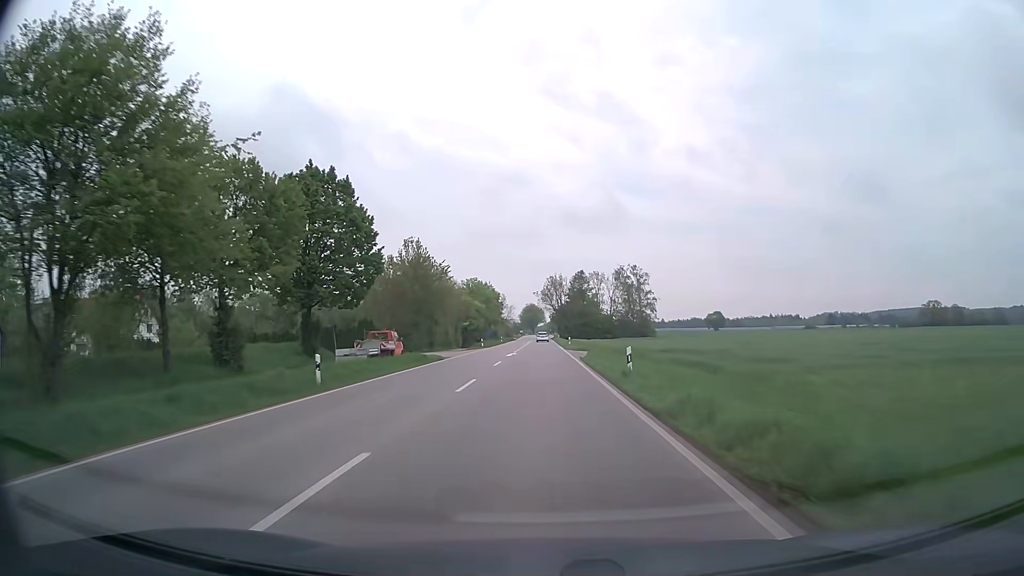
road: secondary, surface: asphalt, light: Day
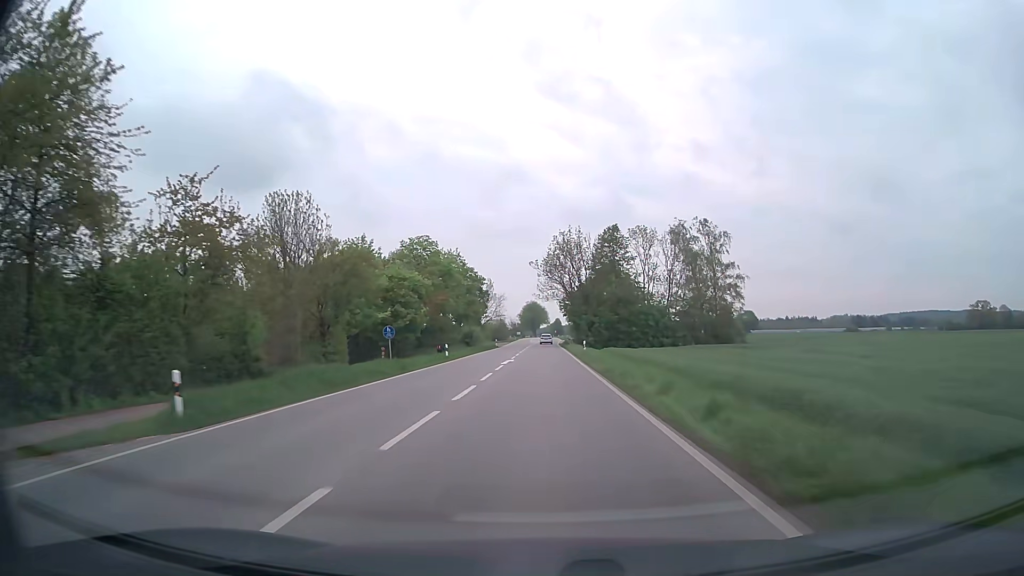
(-0.1, +62.1) m; 0°
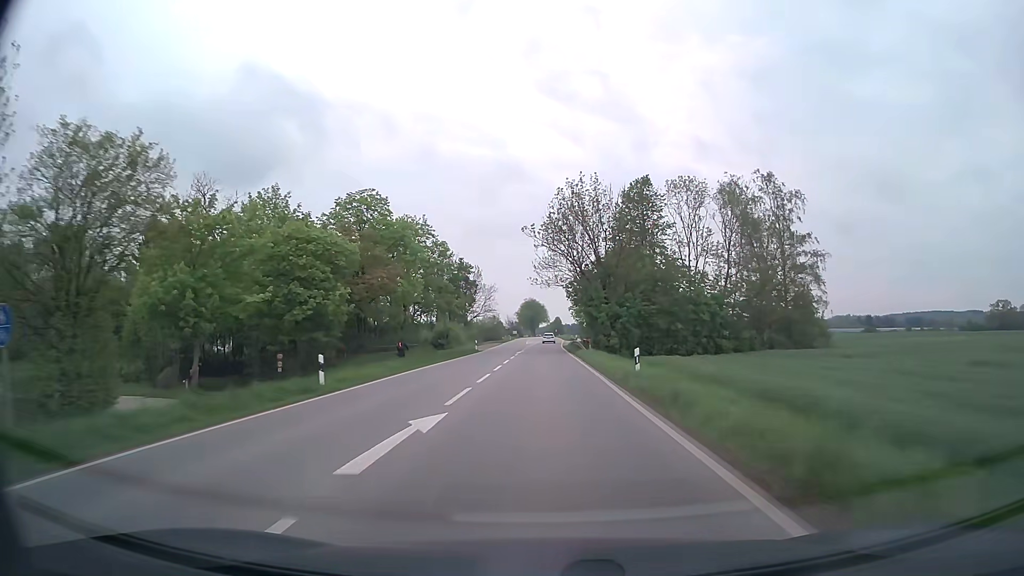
(0.0, +25.1) m; 0°
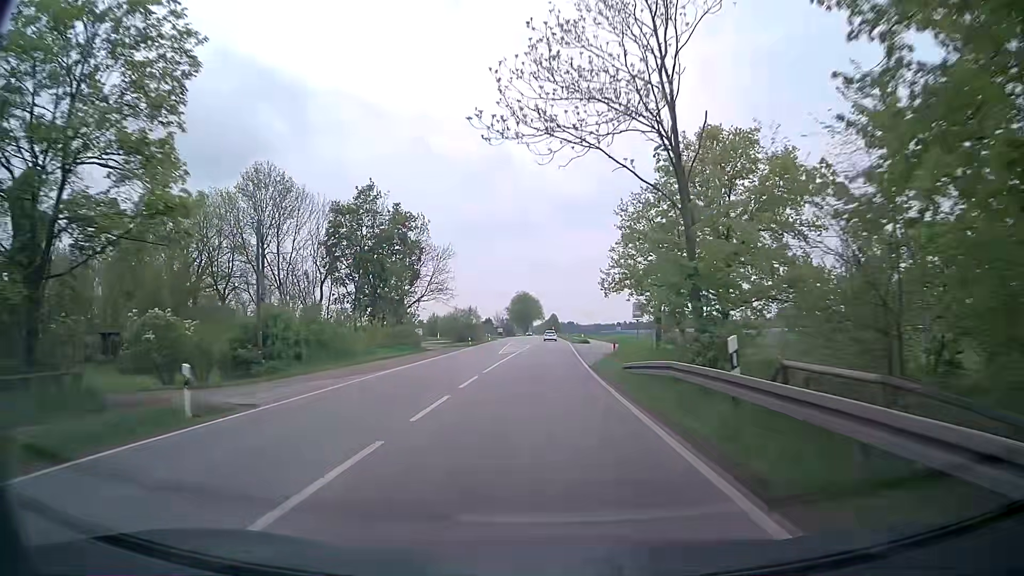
(+0.1, +50.7) m; 0°
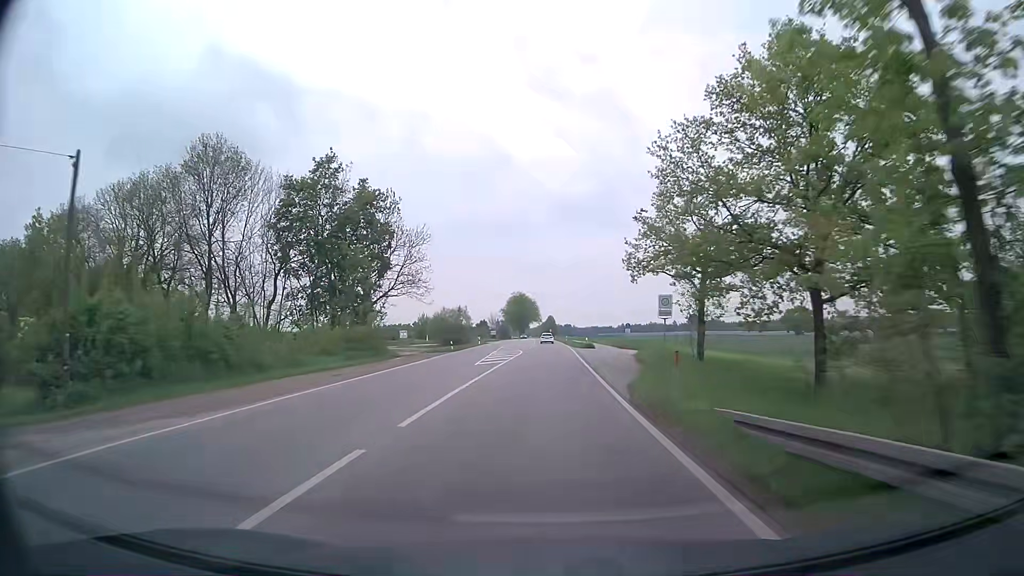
(+0.1, +12.7) m; +1°
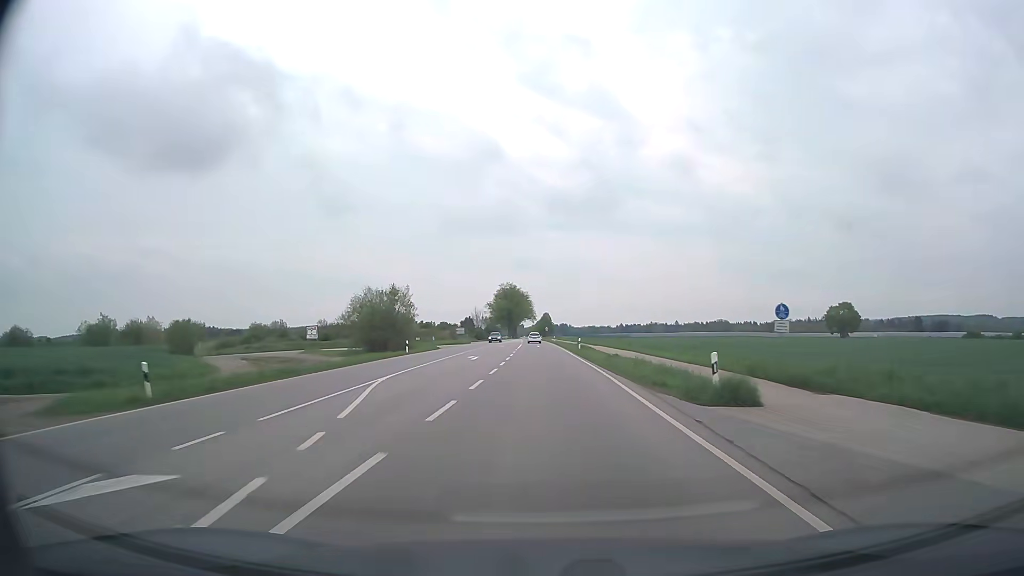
(+0.4, +50.8) m; 0°
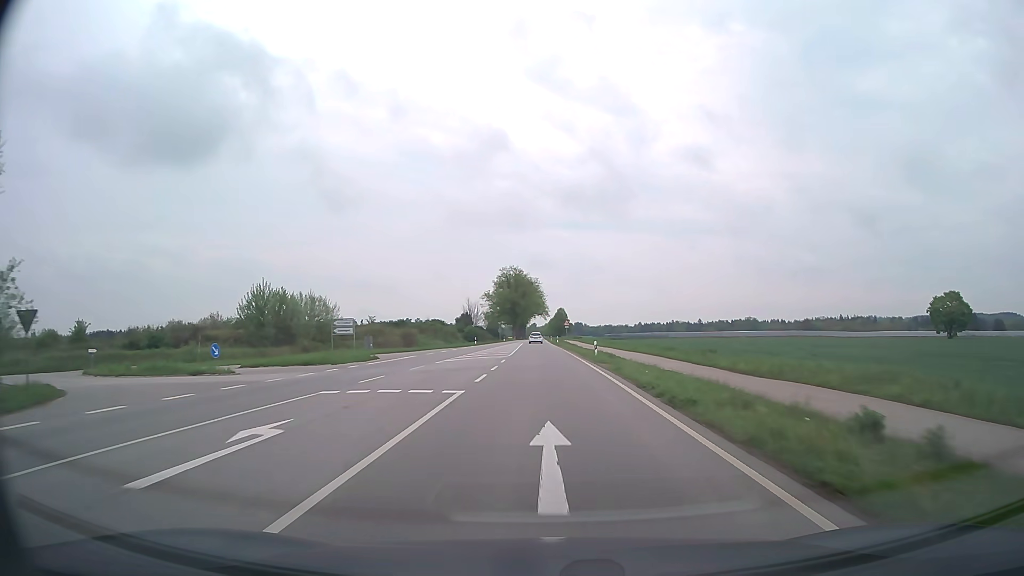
(-0.4, +63.6) m; -1°
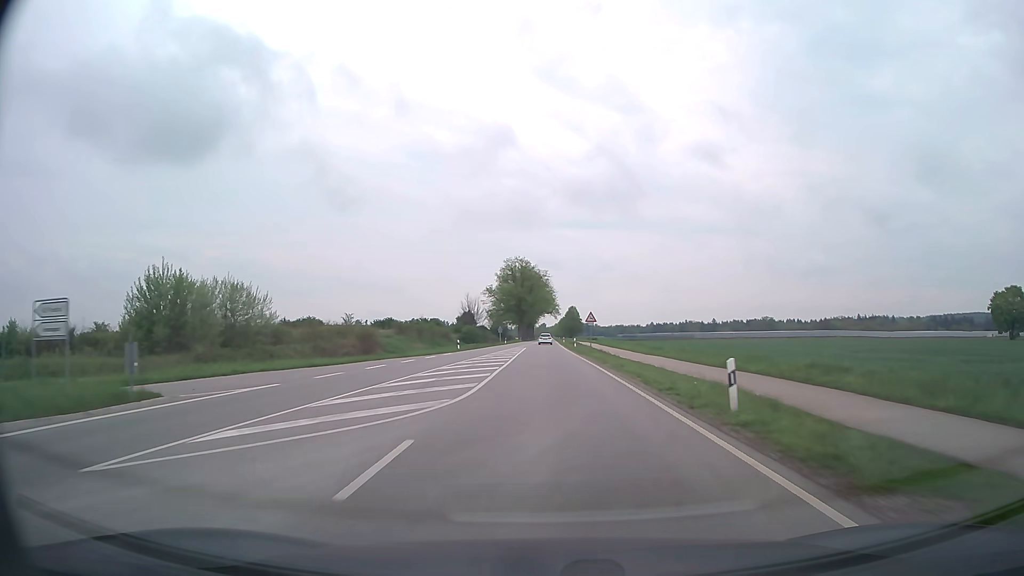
(-0.2, +25.4) m; -1°
(0, +10) (0, +20) (0, +30) (0, +40) (0, +50) (0, +60) (0, +70) (0, +80) (0, +90) (0, +100) m
